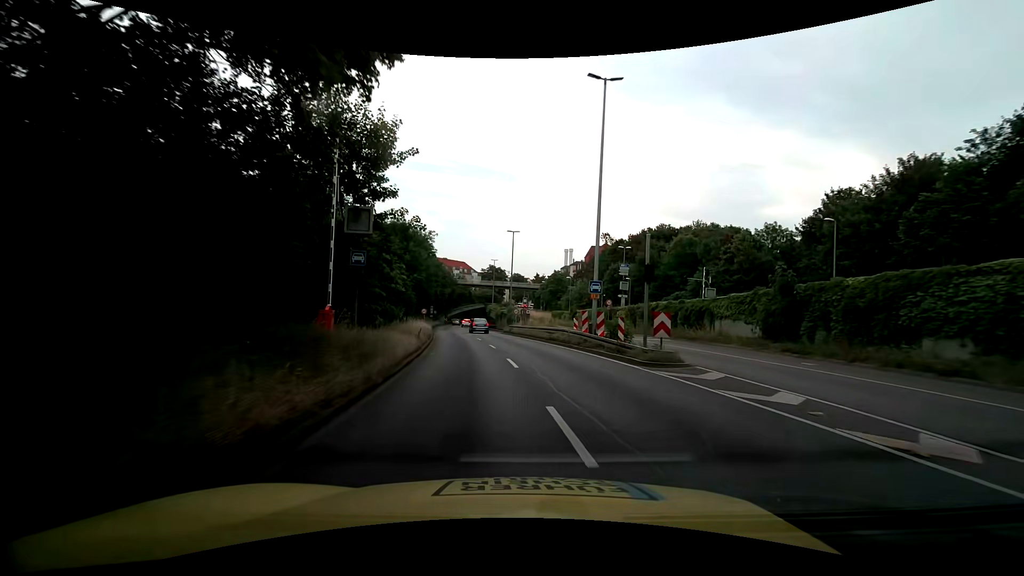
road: trunk_link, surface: asphalt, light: Day
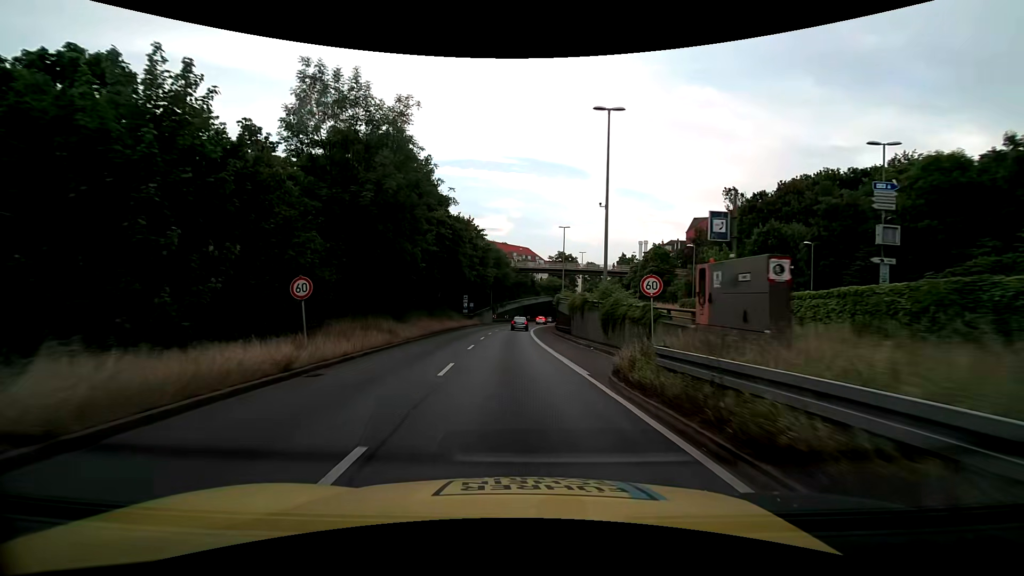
(-2.0, +38.5) m; -8°
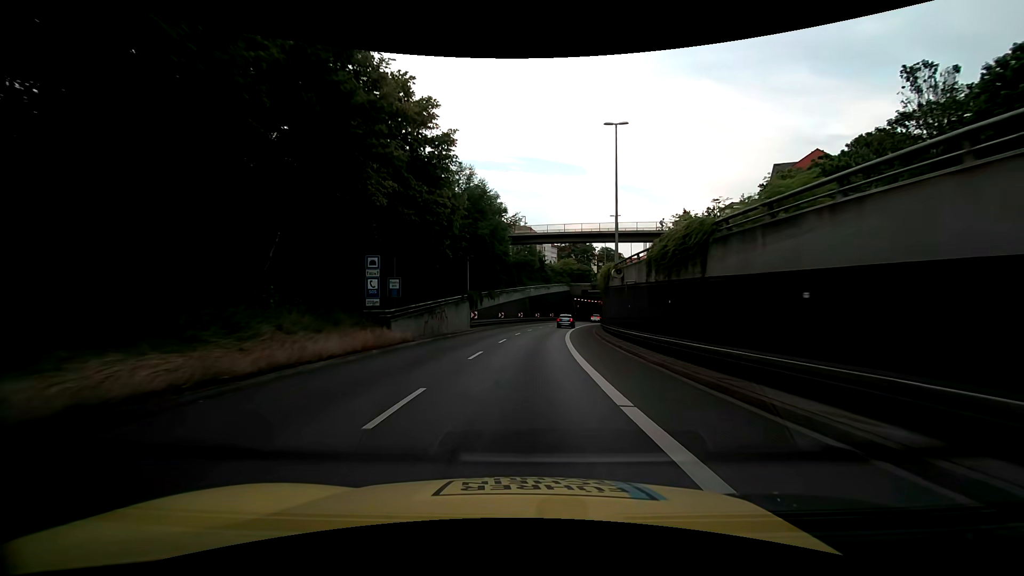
(-1.0, +41.5) m; -1°
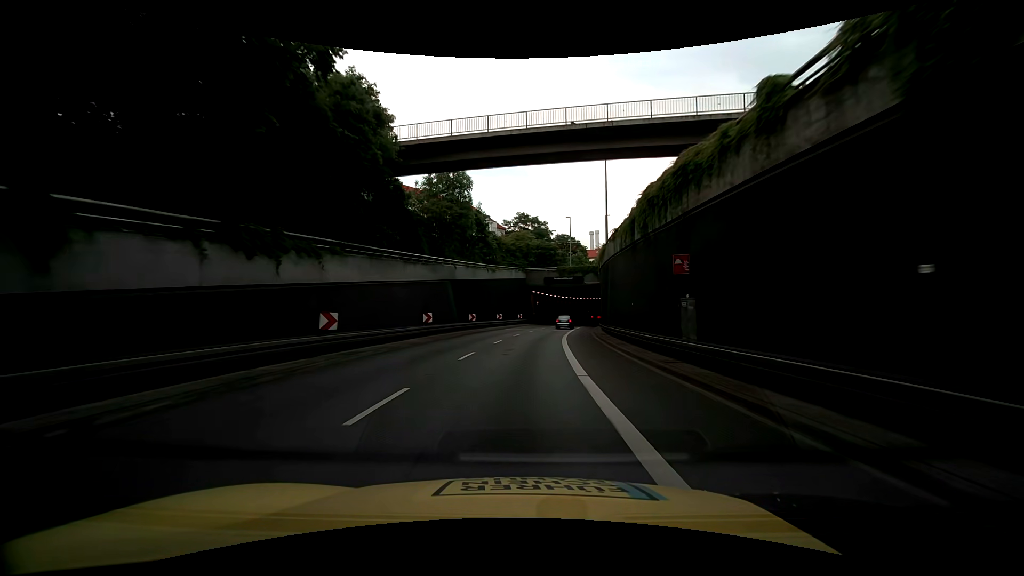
(+1.8, +35.7) m; +6°
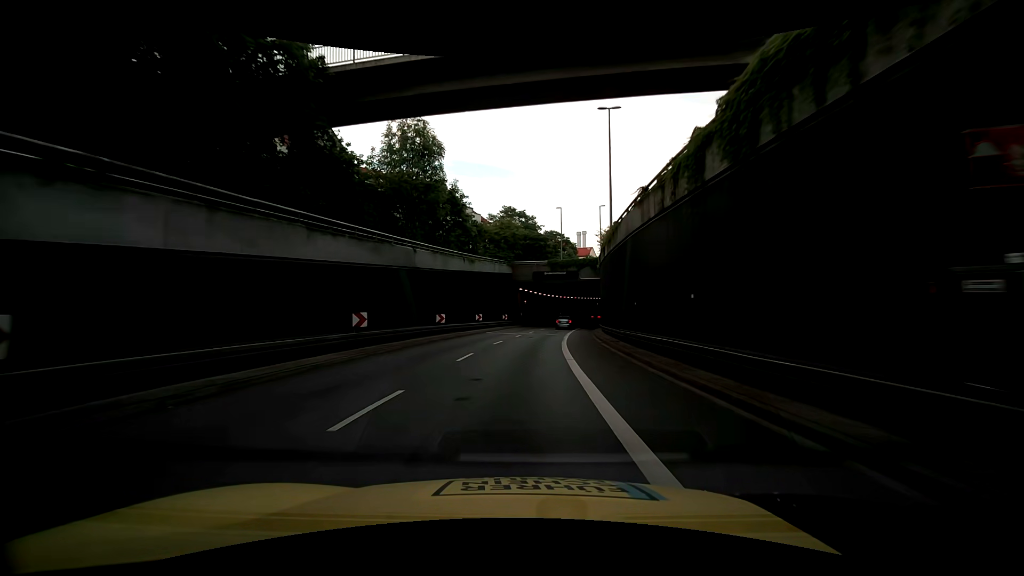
(+0.1, +9.1) m; +2°
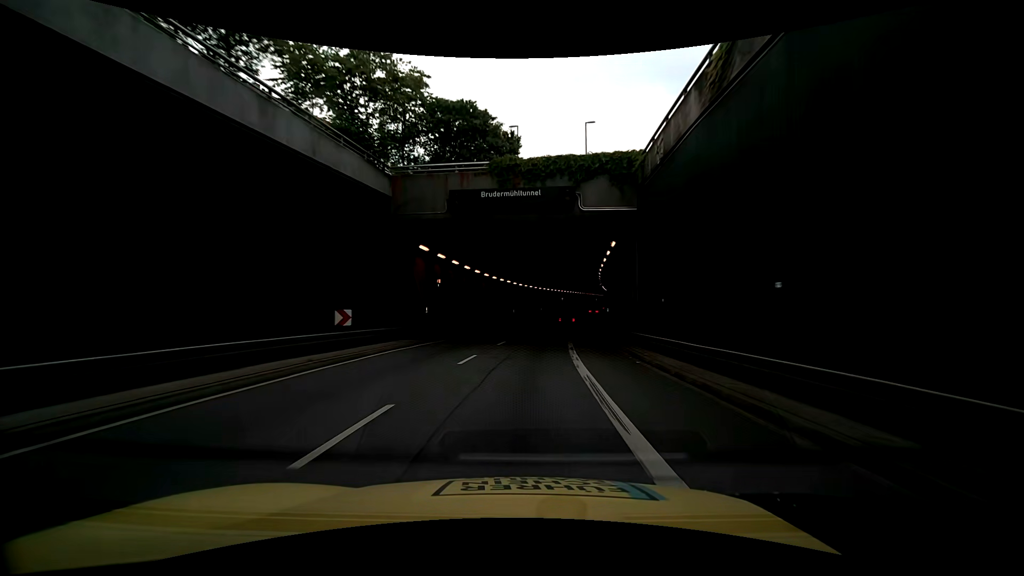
(+1.9, +37.2) m; +6°
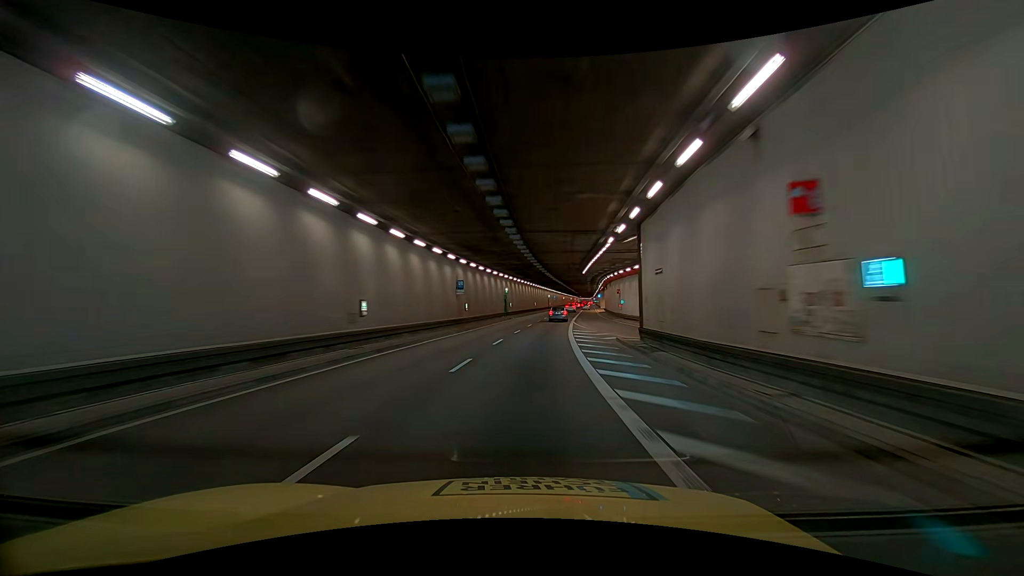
(+1.1, +37.9) m; +2°
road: secondary
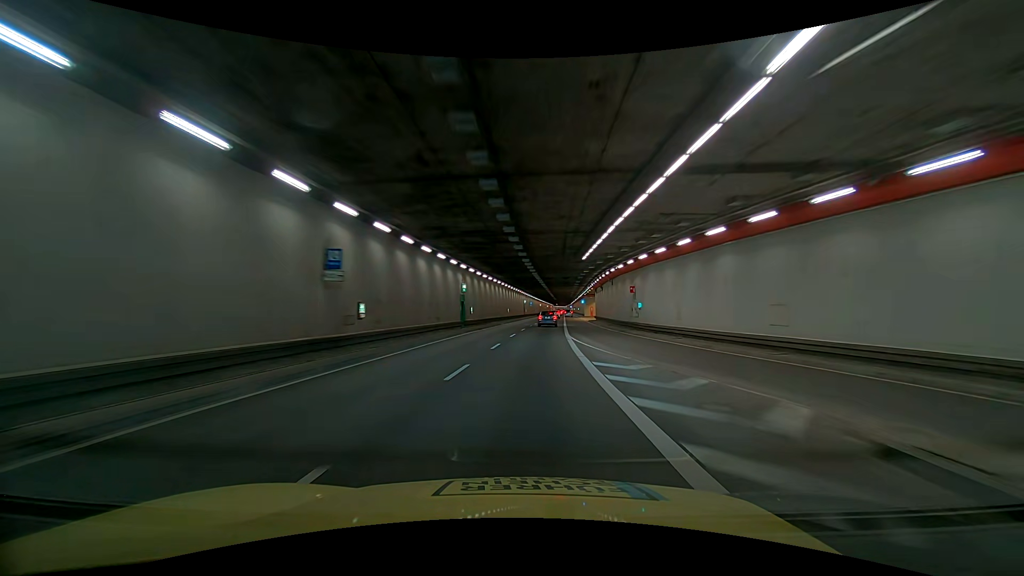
(+0.4, +18.9) m; +2°
